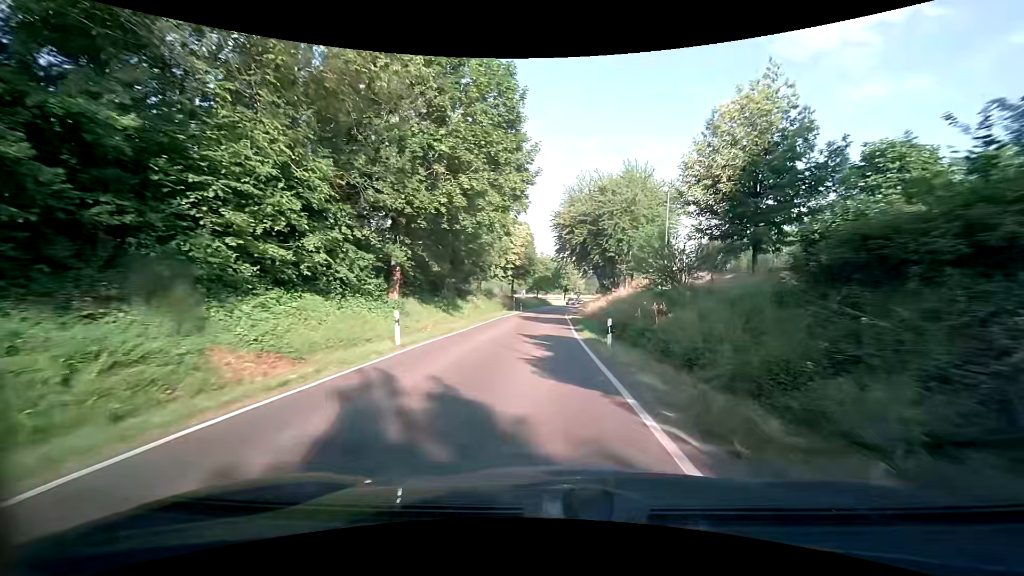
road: tertiary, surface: asphalt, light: Day
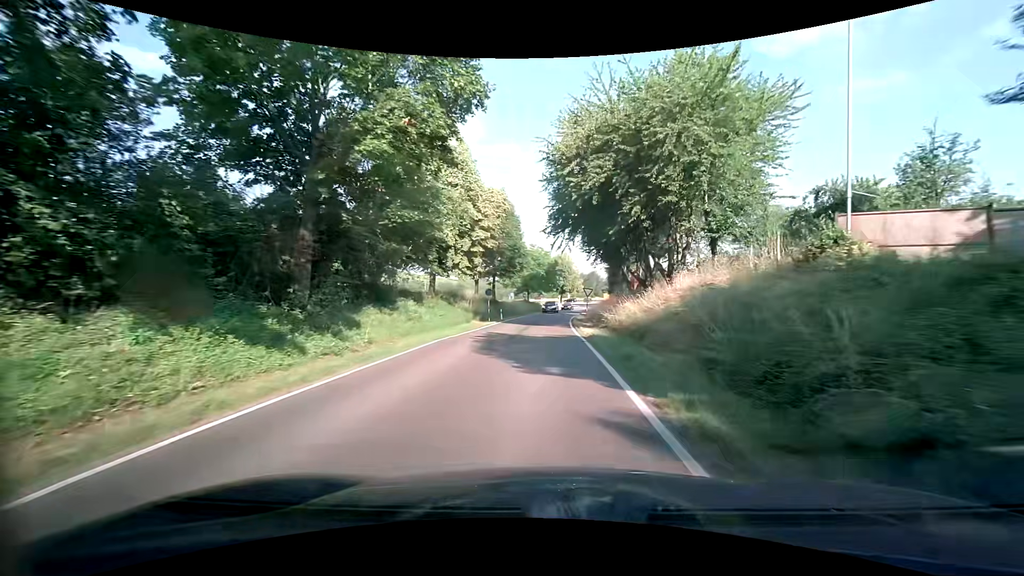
(+0.1, +21.6) m; +1°
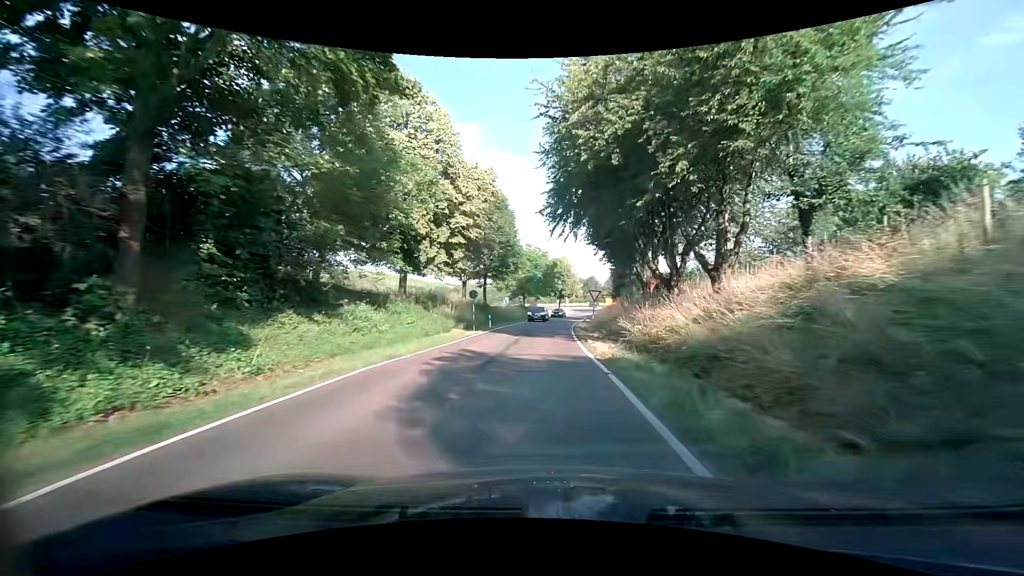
(-0.1, +7.2) m; 0°
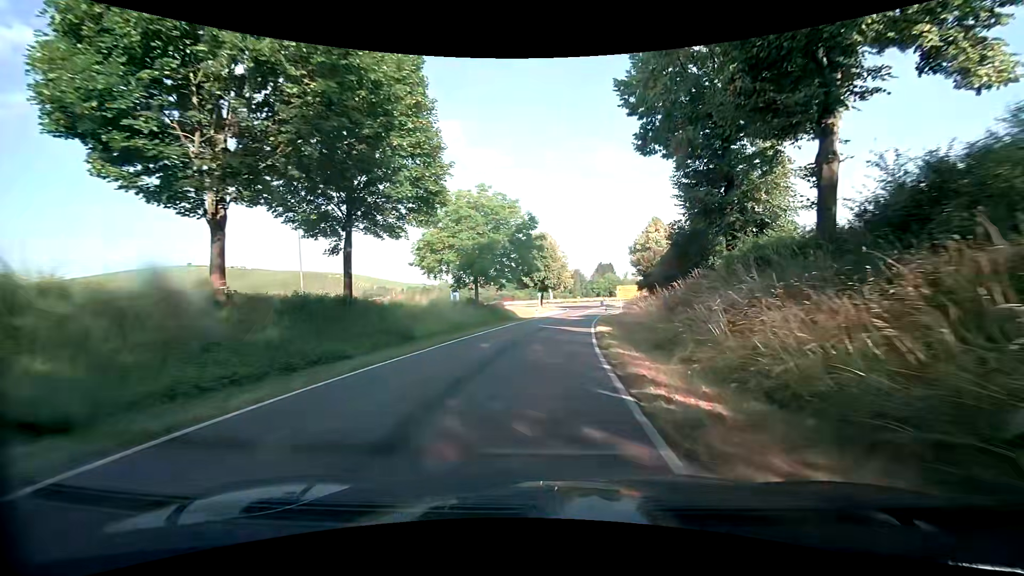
(+0.9, +36.0) m; +2°
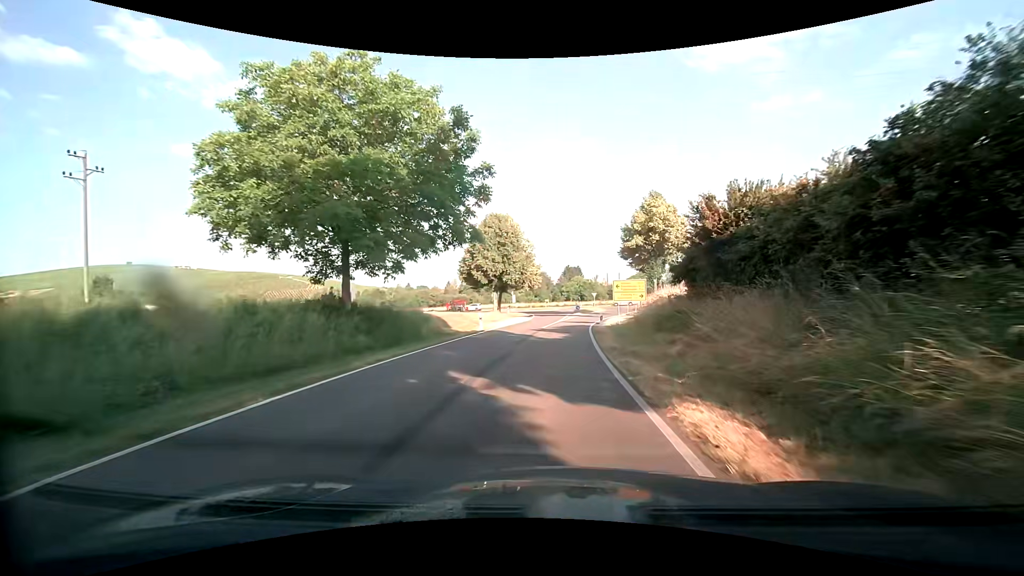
(+0.7, +21.9) m; +4°
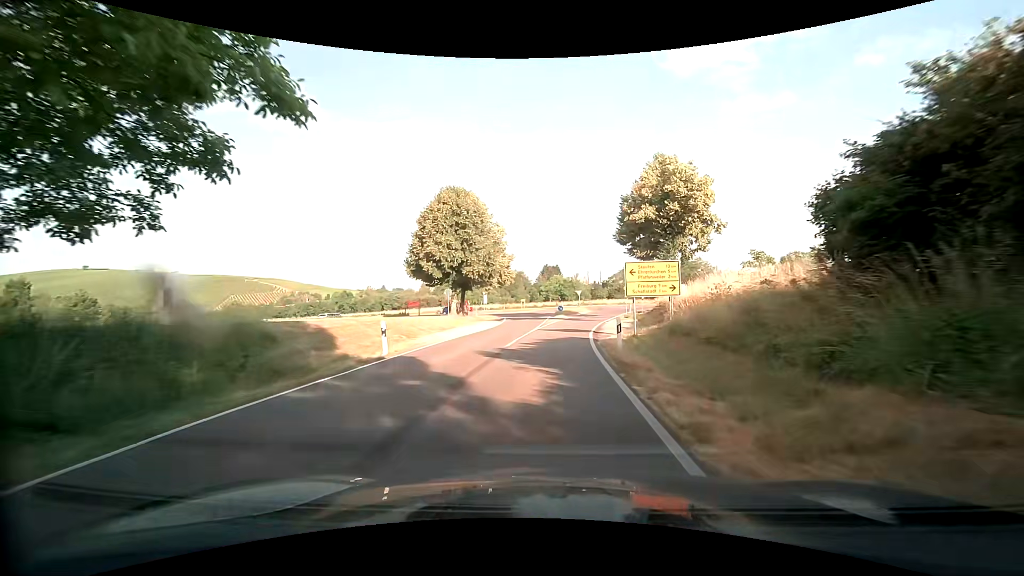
(+0.4, +14.2) m; +3°
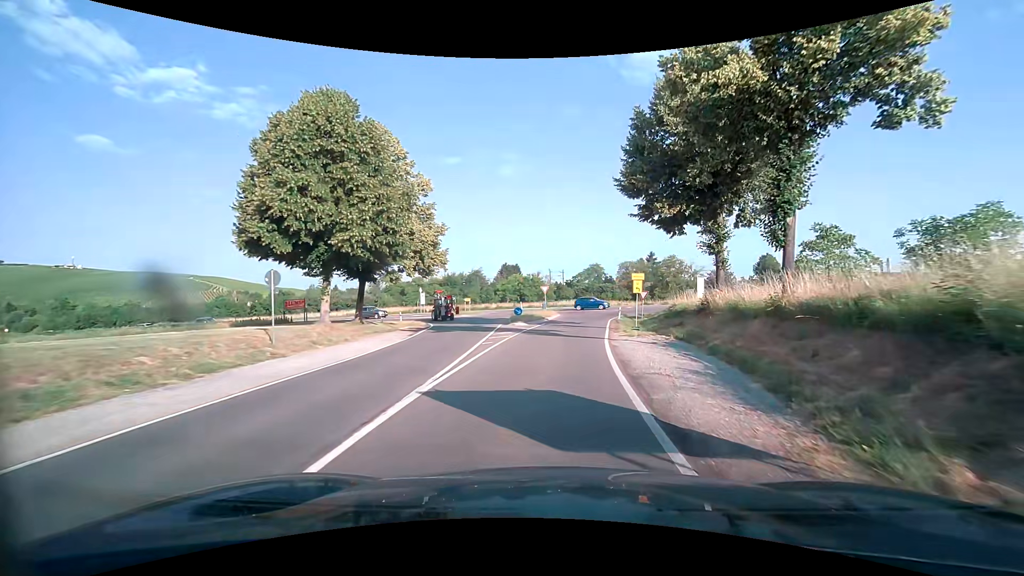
(+0.5, +20.5) m; +4°
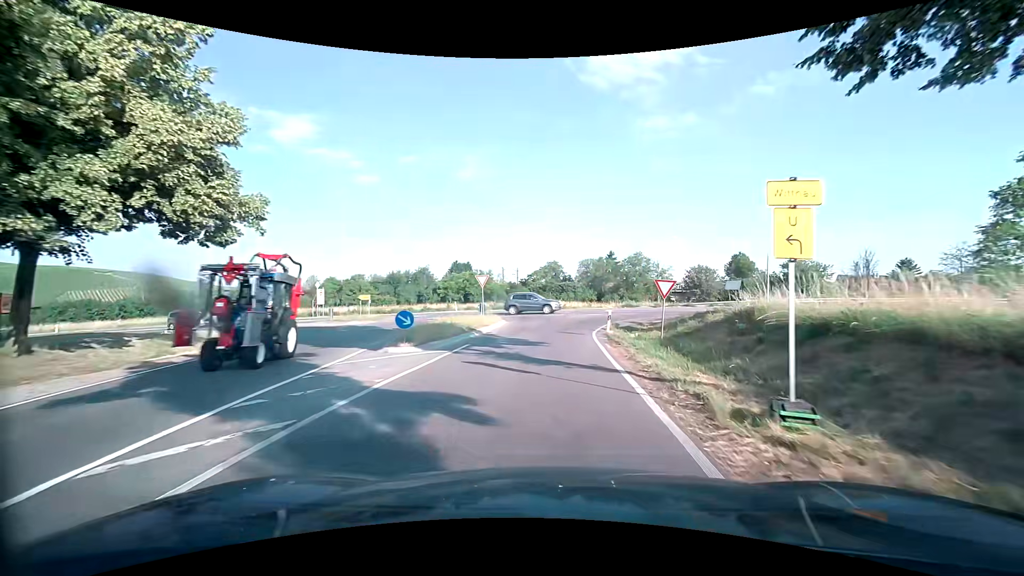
(+1.0, +18.9) m; +6°
(0, +10) (0, +20) (+2, +30) (+9, +36) (+19, +36) (+29, +34) (+39, +32) (+49, +30) (+59, +29) (+69, +27) m
